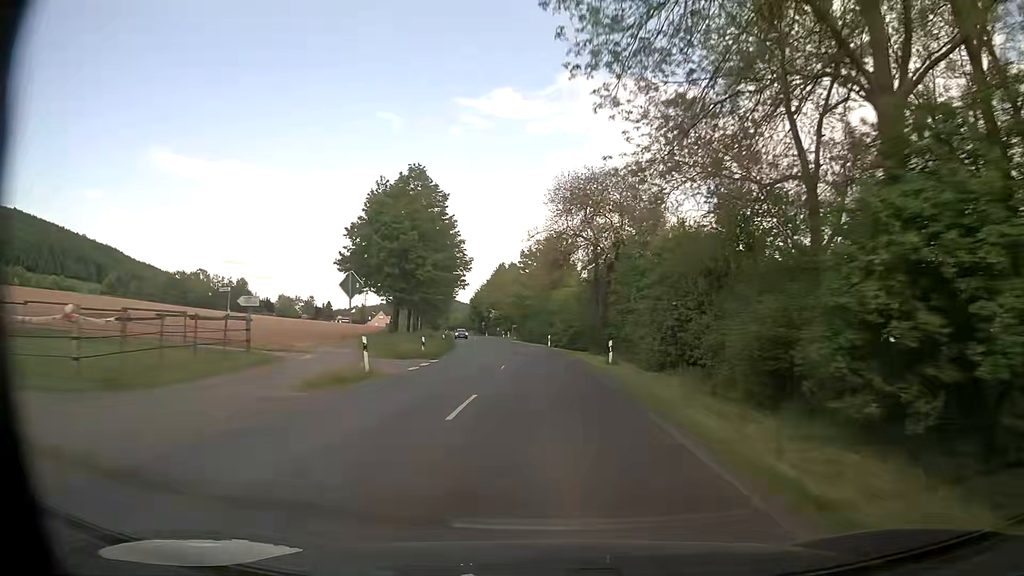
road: secondary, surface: asphalt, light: Day
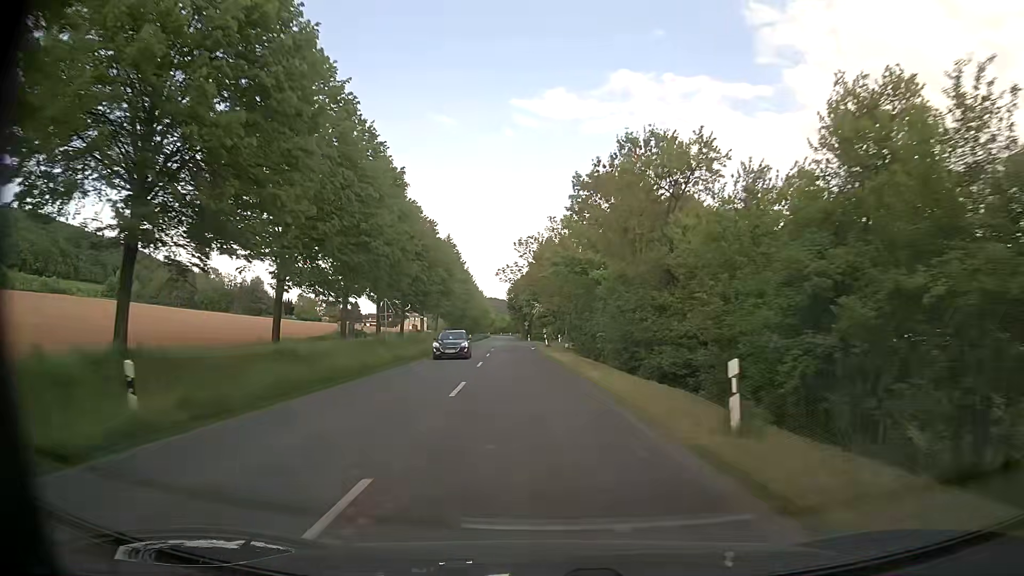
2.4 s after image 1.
(-1.2, +43.5) m; -5°
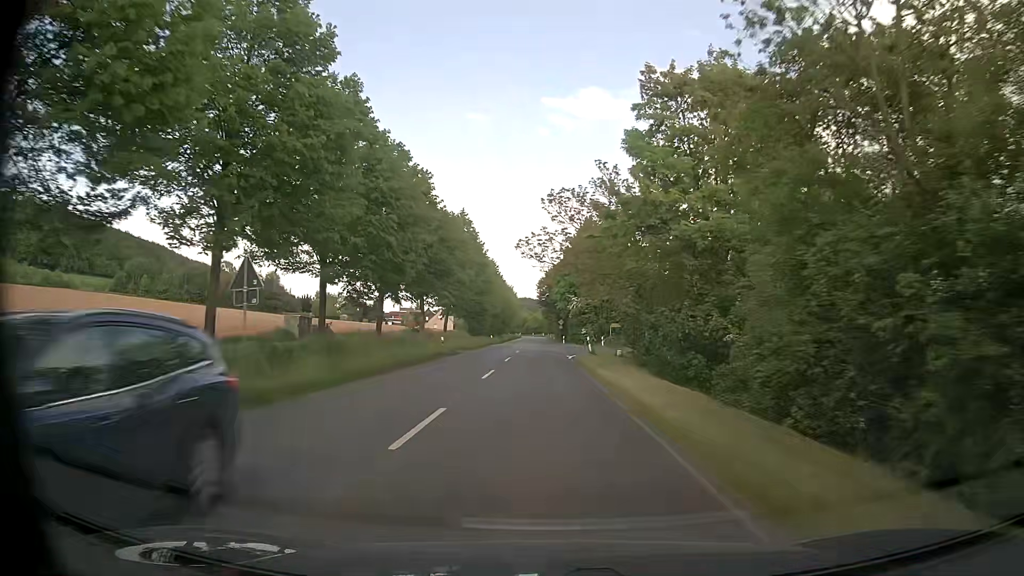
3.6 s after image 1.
(-0.5, +18.5) m; -3°
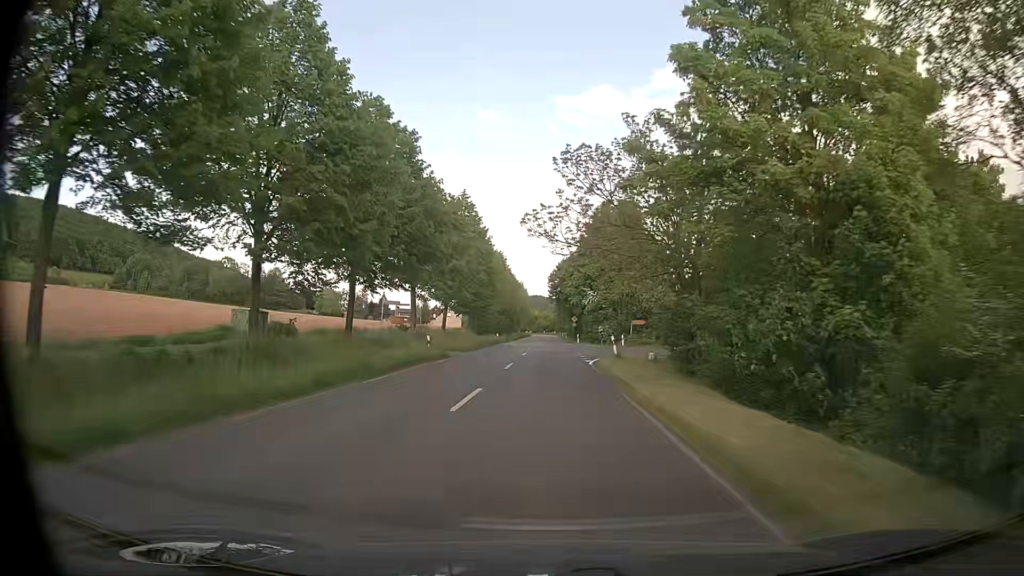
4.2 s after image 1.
(0.0, +8.3) m; 0°
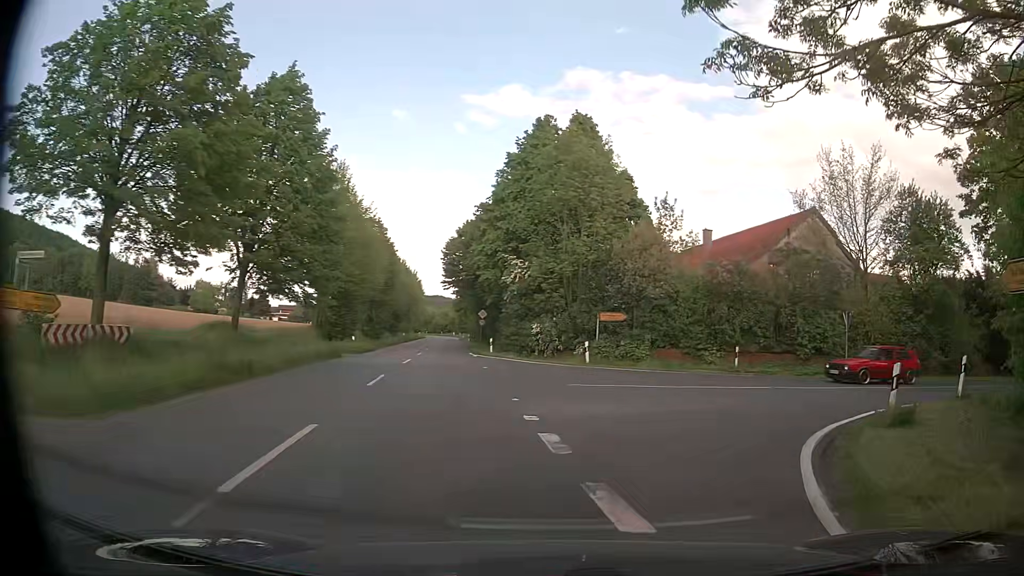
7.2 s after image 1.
(-0.2, +30.2) m; +7°
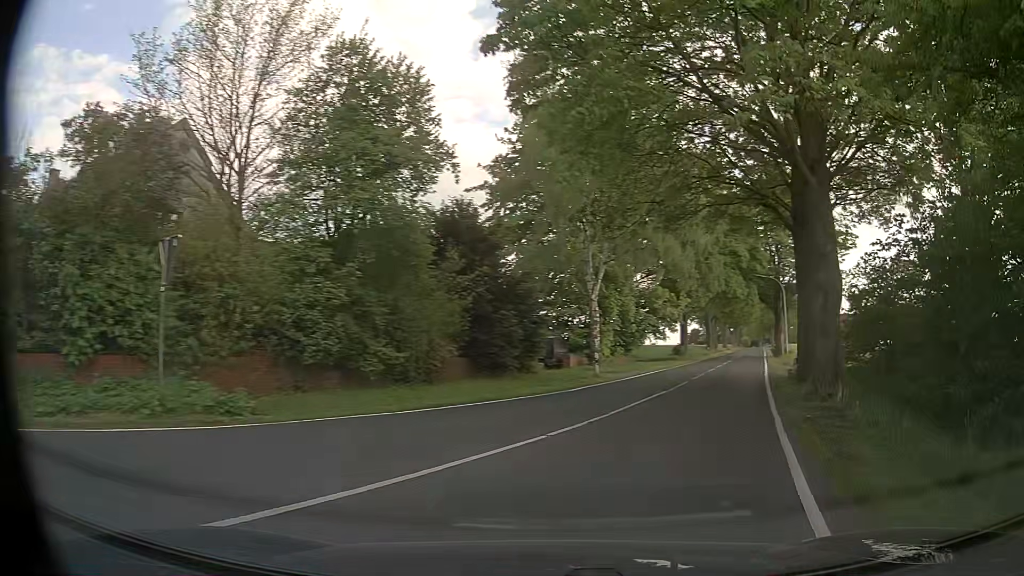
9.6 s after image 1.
(+7.7, +16.7) m; +52°
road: tertiary
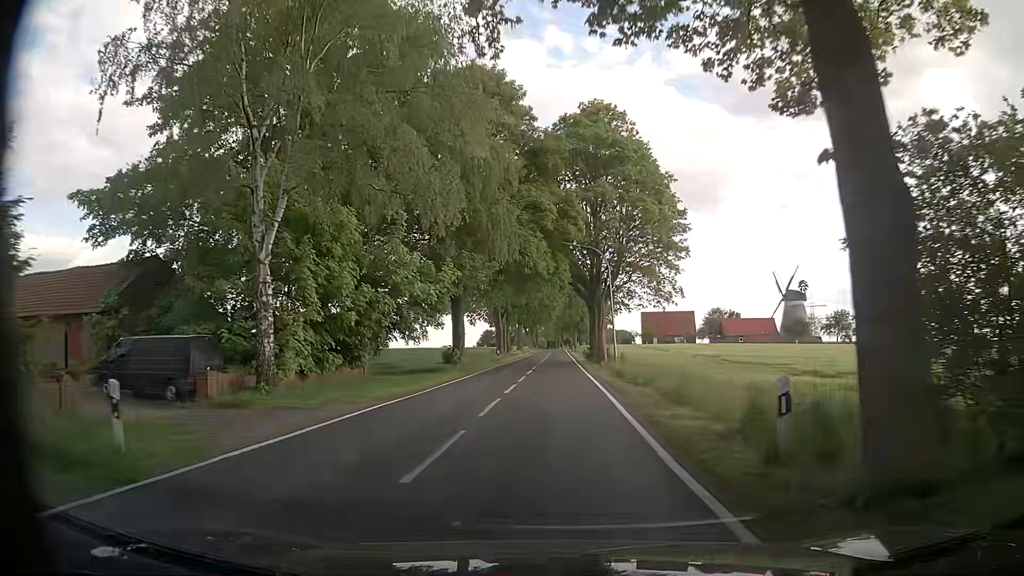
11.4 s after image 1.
(+4.7, +19.0) m; +19°
